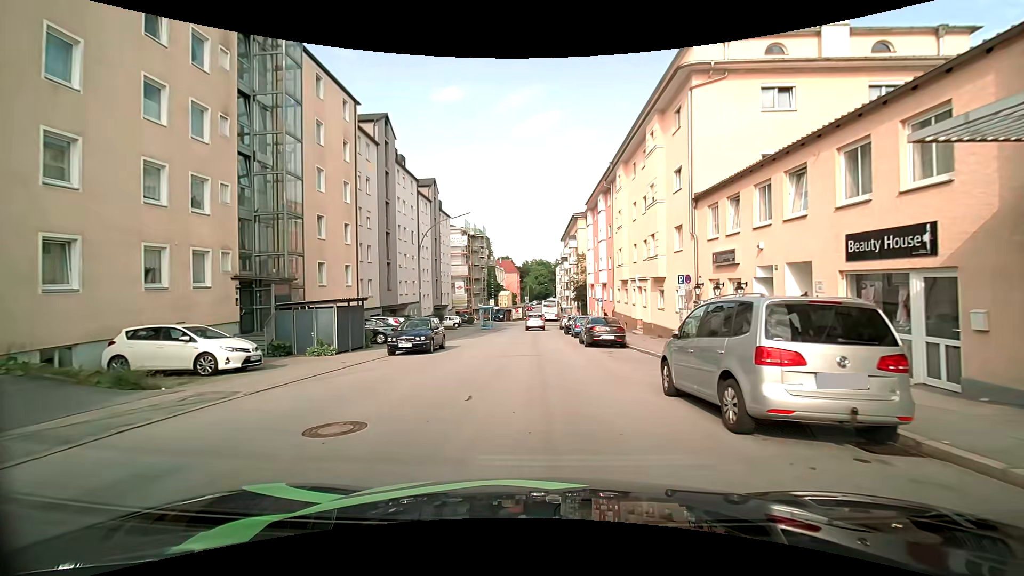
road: tertiary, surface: asphalt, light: Day
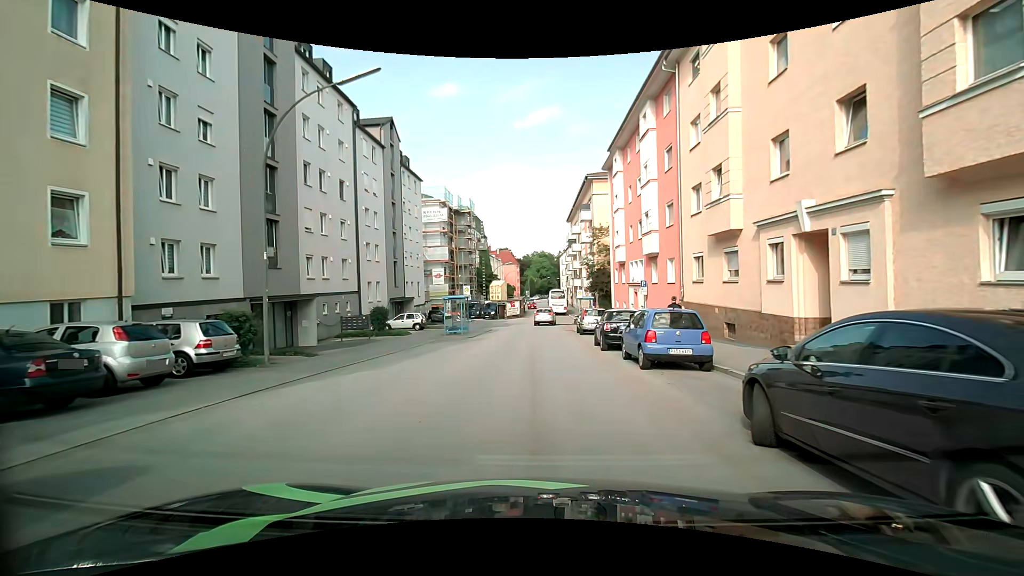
(-0.3, +20.2) m; -1°
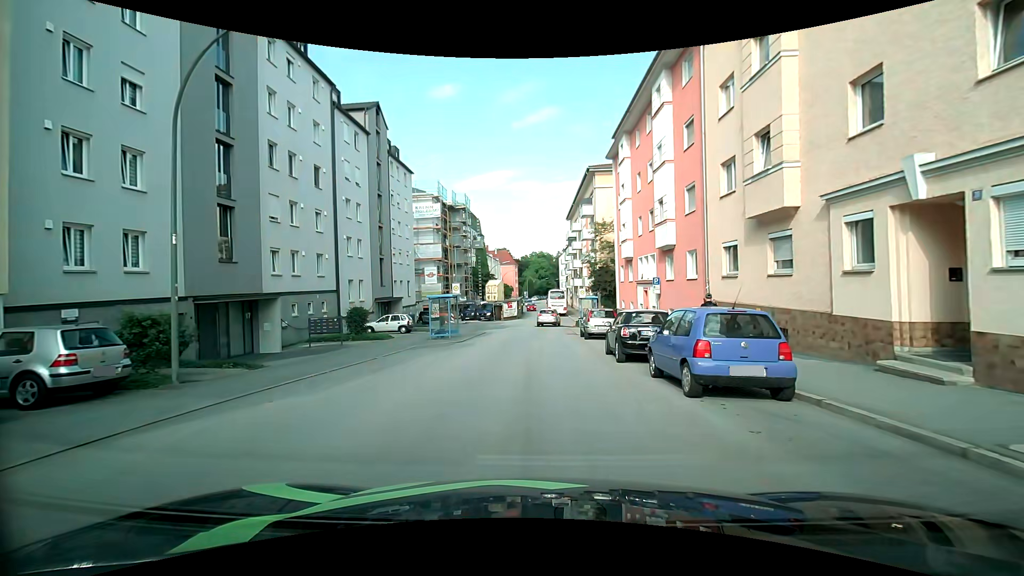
(0.0, +3.7) m; -1°
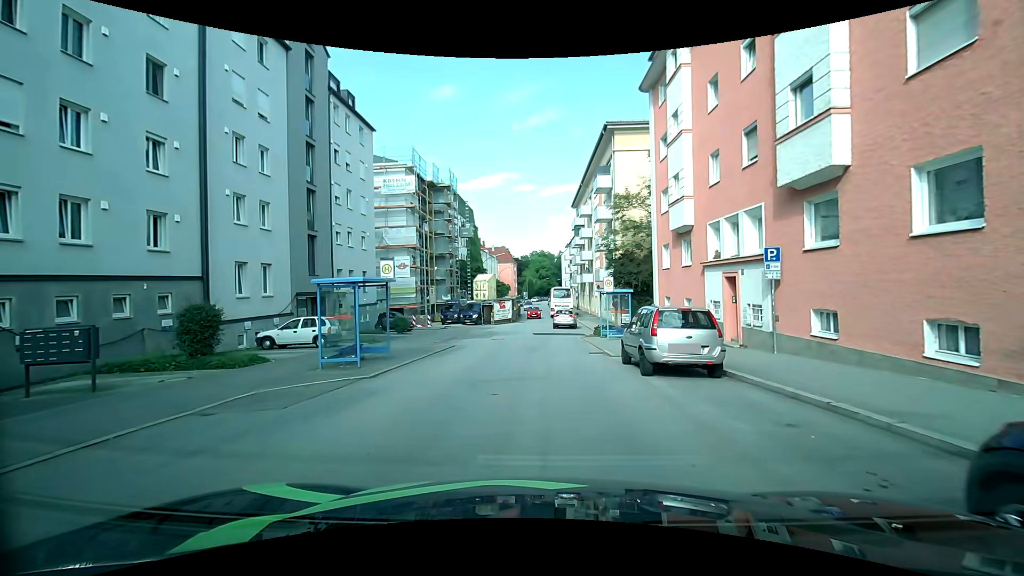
(+0.3, +13.5) m; +2°
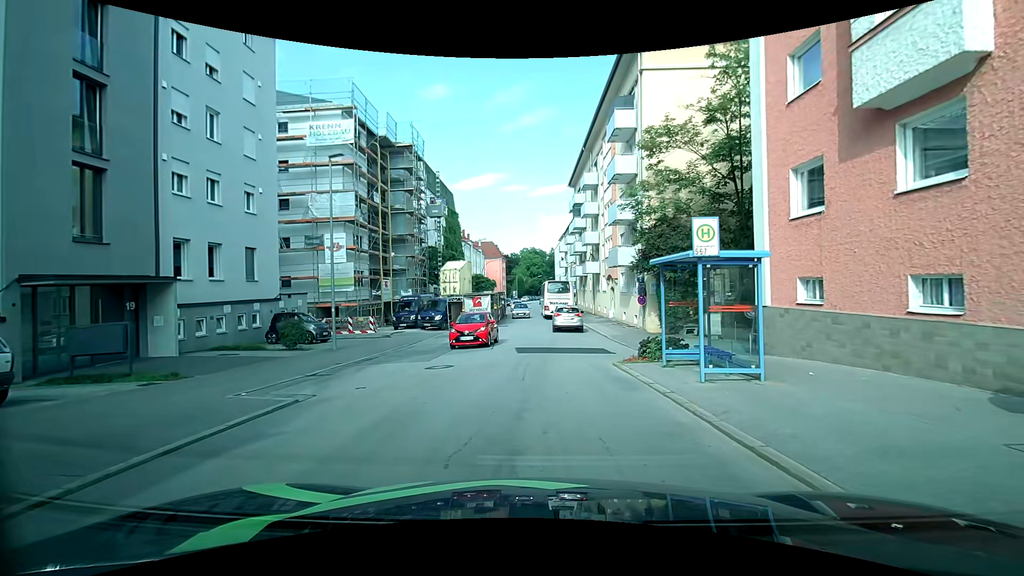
(-0.2, +14.5) m; -1°
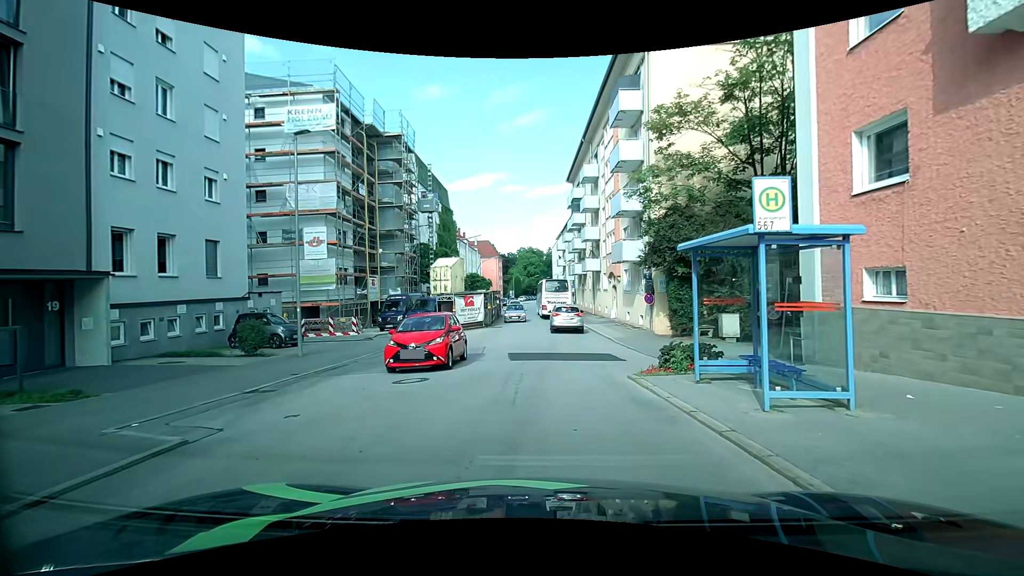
(0.0, +2.7) m; 0°
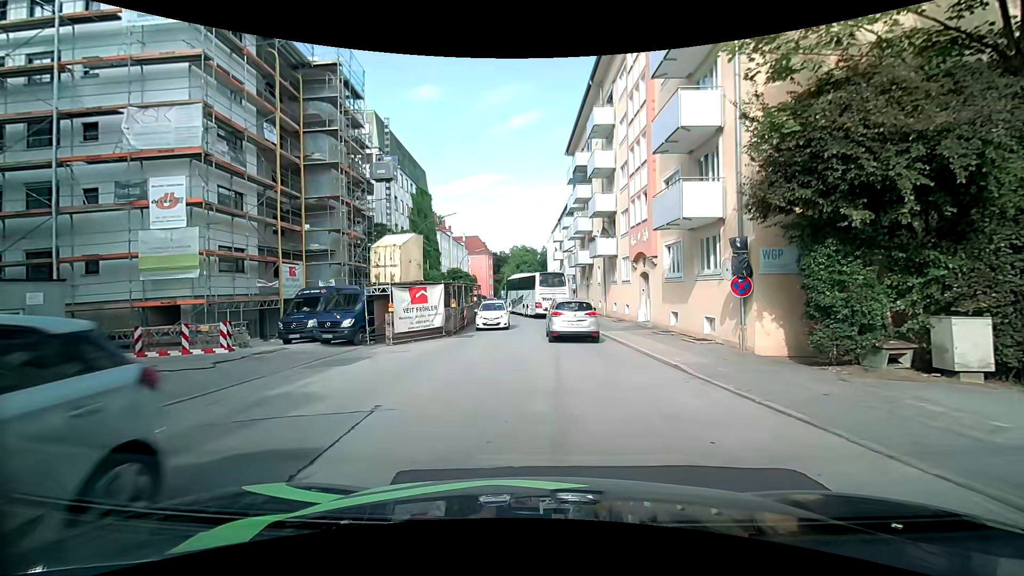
(+0.3, +12.5) m; +1°
